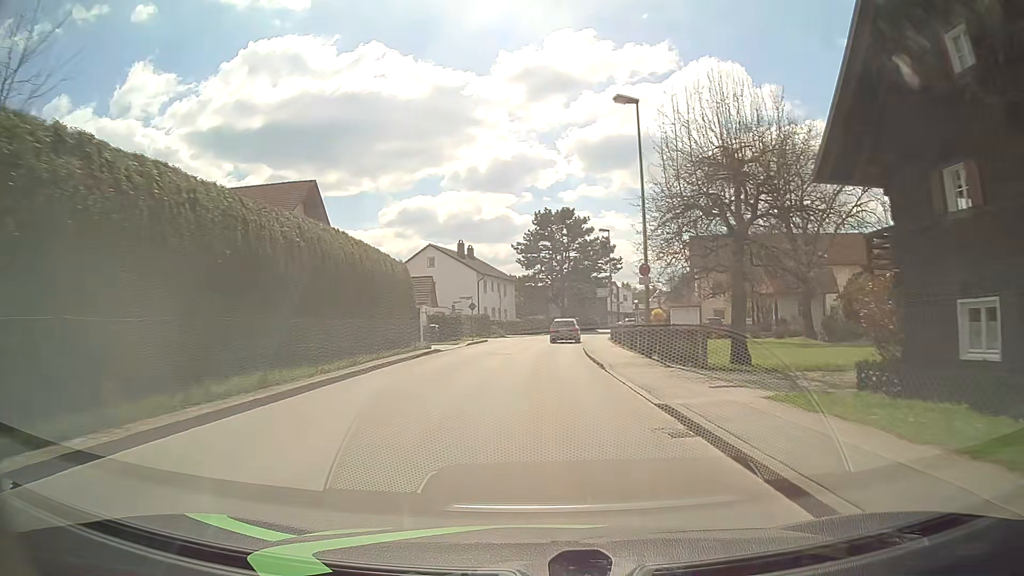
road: unclassified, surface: asphalt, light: Day
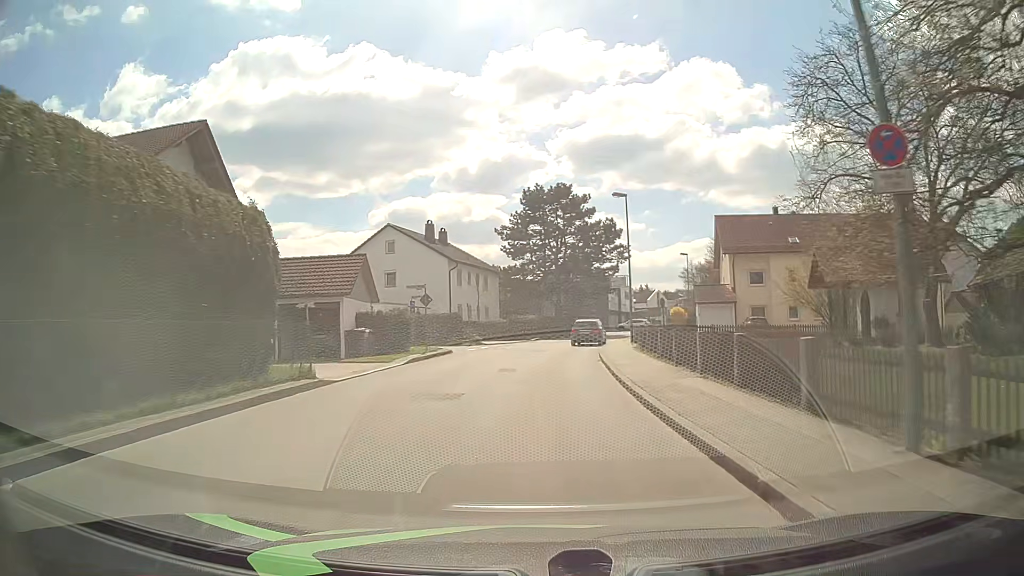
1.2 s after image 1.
(+0.3, +15.0) m; +2°
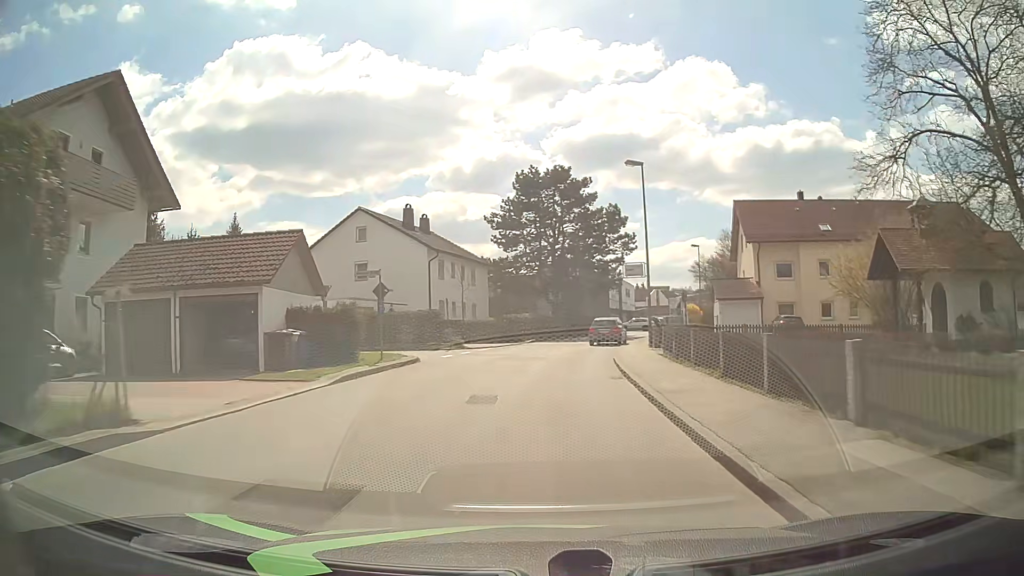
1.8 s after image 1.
(0.0, +7.4) m; +1°
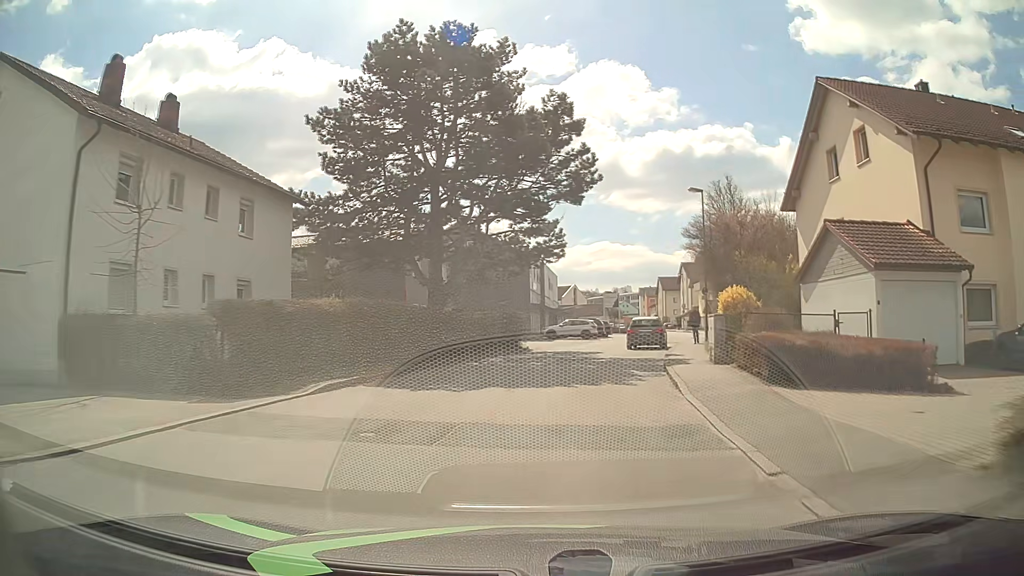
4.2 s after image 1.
(+1.6, +29.2) m; +8°
